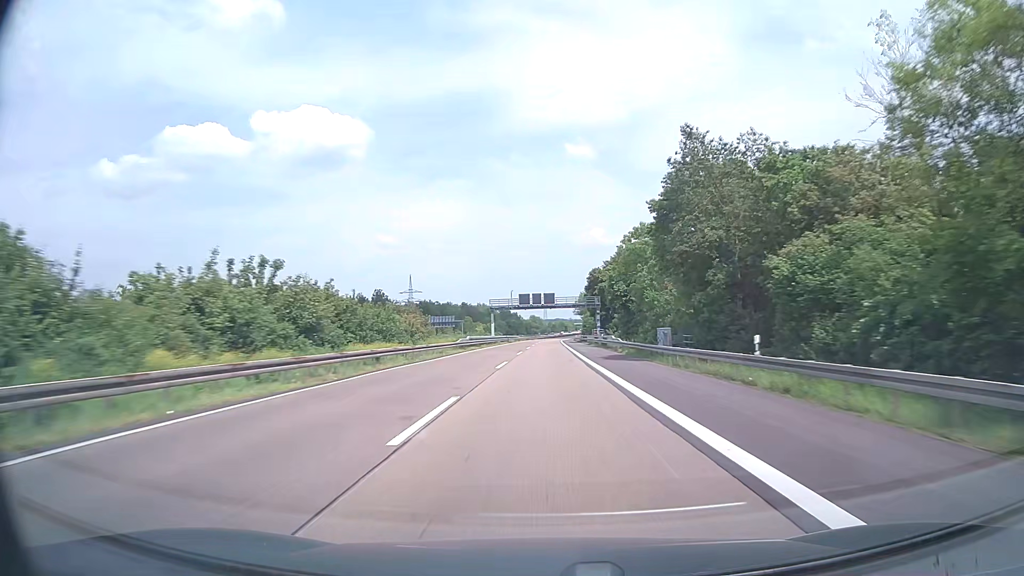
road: motorway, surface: asphalt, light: Day
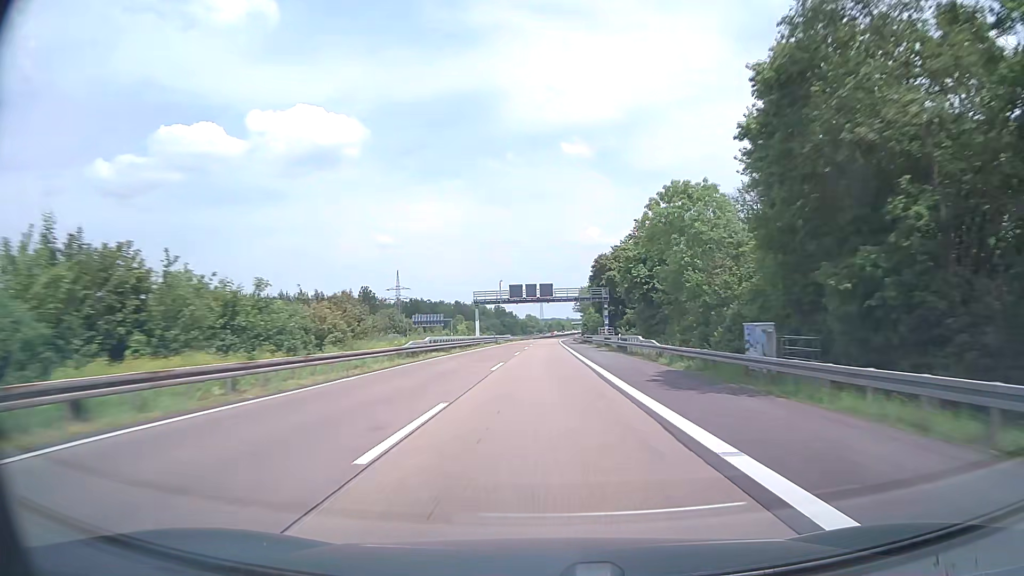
(+0.1, +19.1) m; 0°
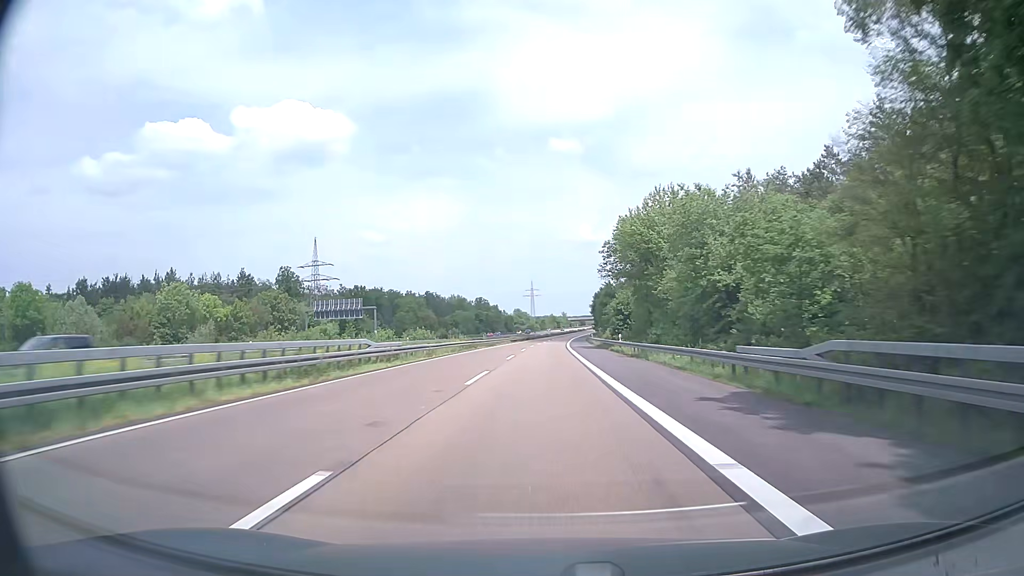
(+0.8, +95.4) m; +1°
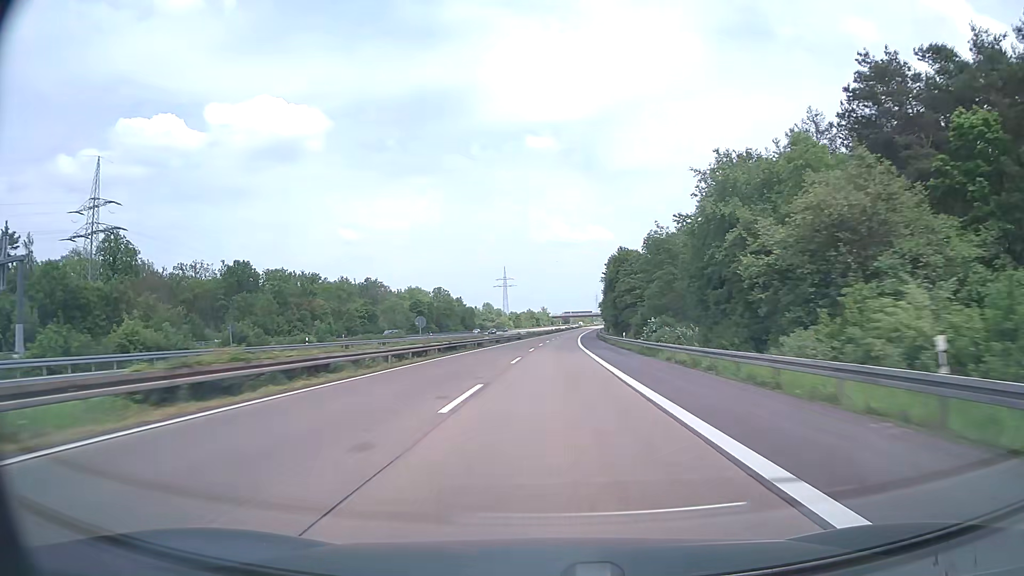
(+1.0, +95.4) m; +2°
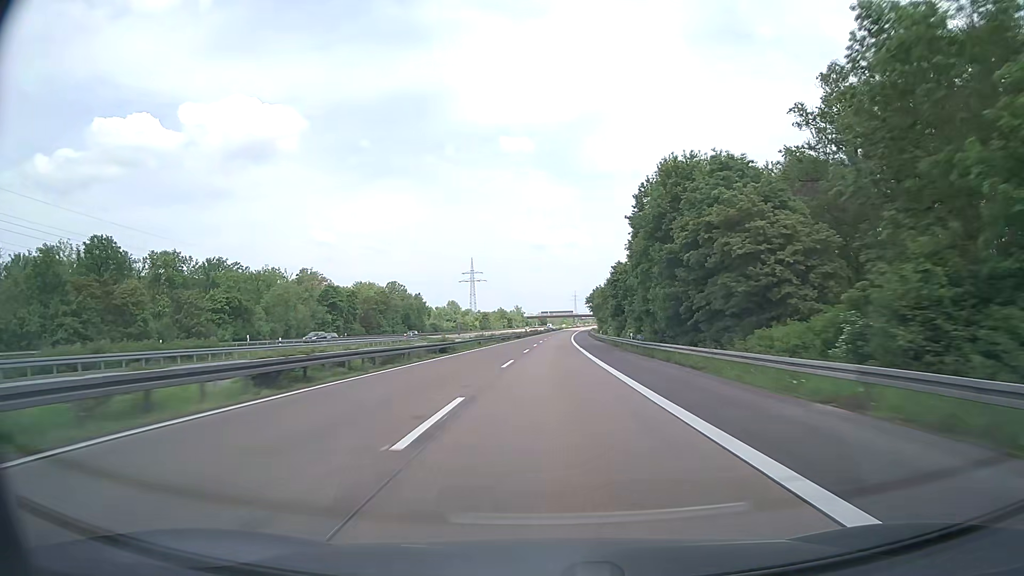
(+0.9, +57.1) m; +2°
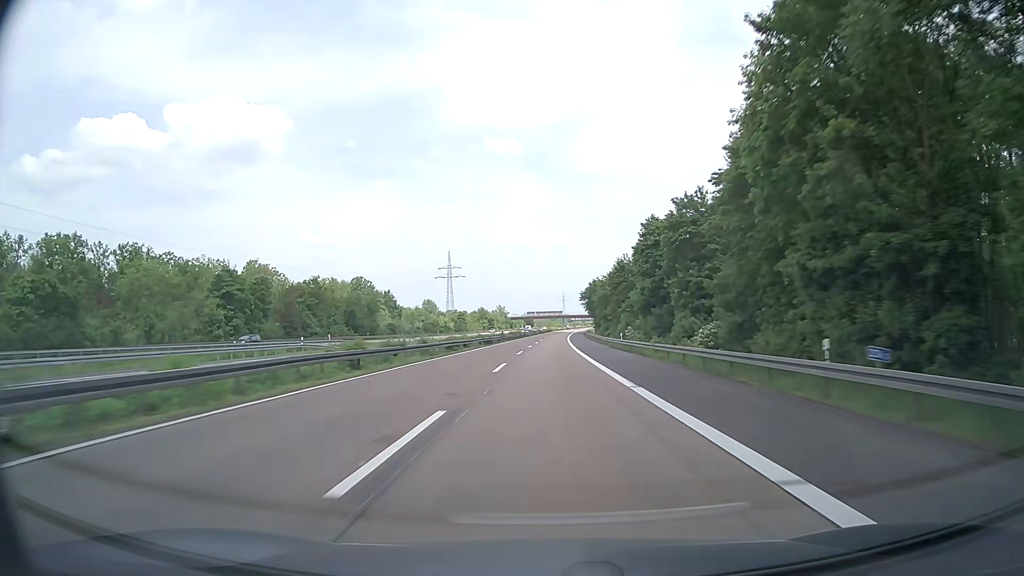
(+0.3, +38.0) m; +1°
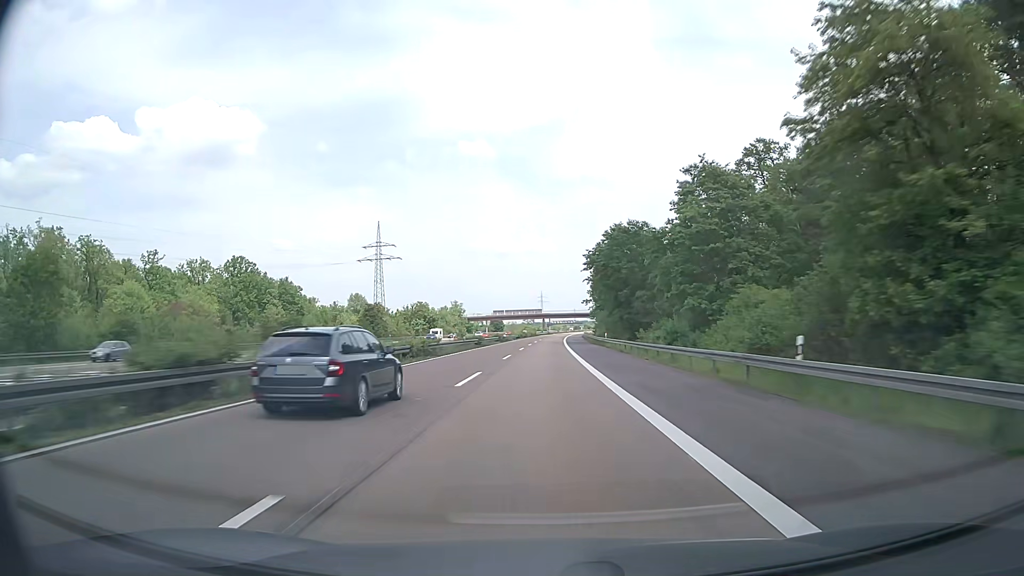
(+2.0, +94.9) m; +2°
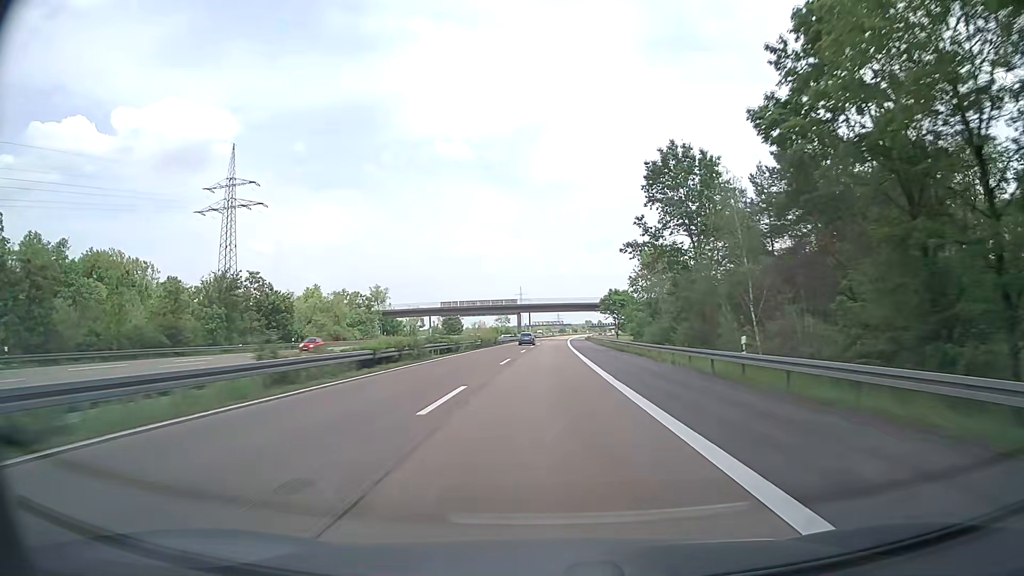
(+1.3, +95.0) m; +2°
(0, +10) (0, +20) (0, +30) (0, +40) (+1, +50) (+1, +60) (+1, +70) (+1, +80) (+2, +90) (+2, +100) m
